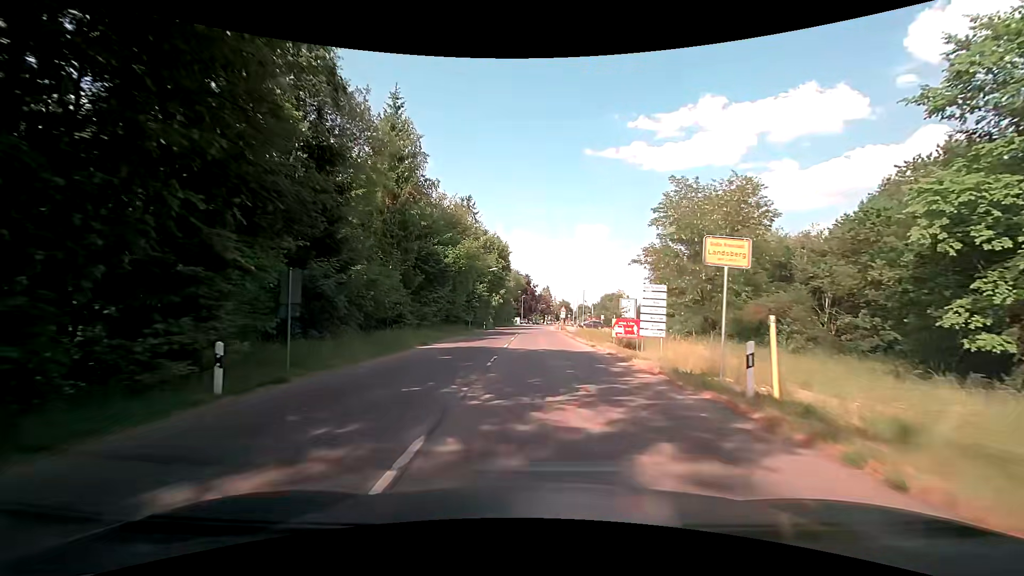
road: tertiary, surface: asphalt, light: Day
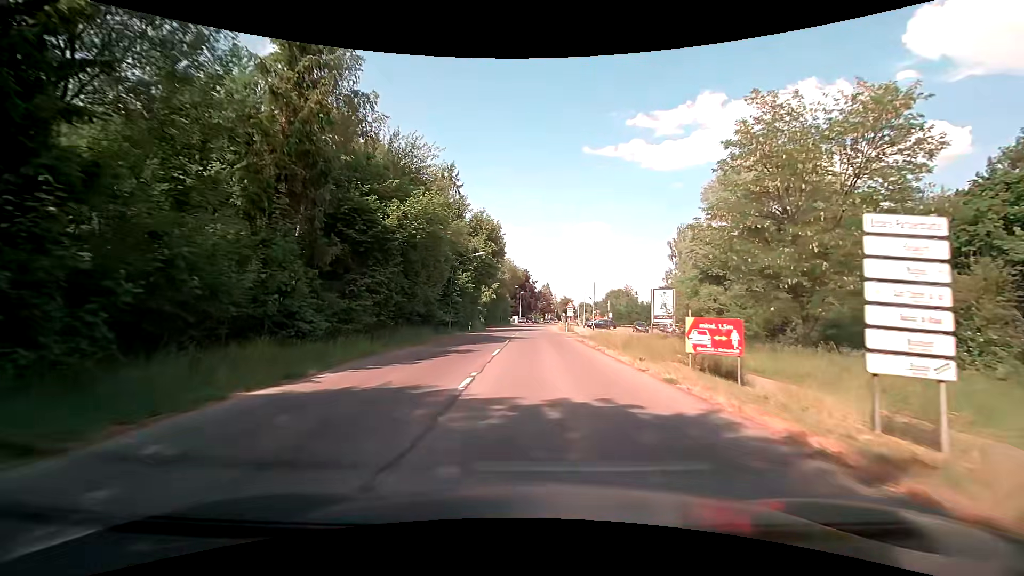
(0.0, +13.8) m; -1°
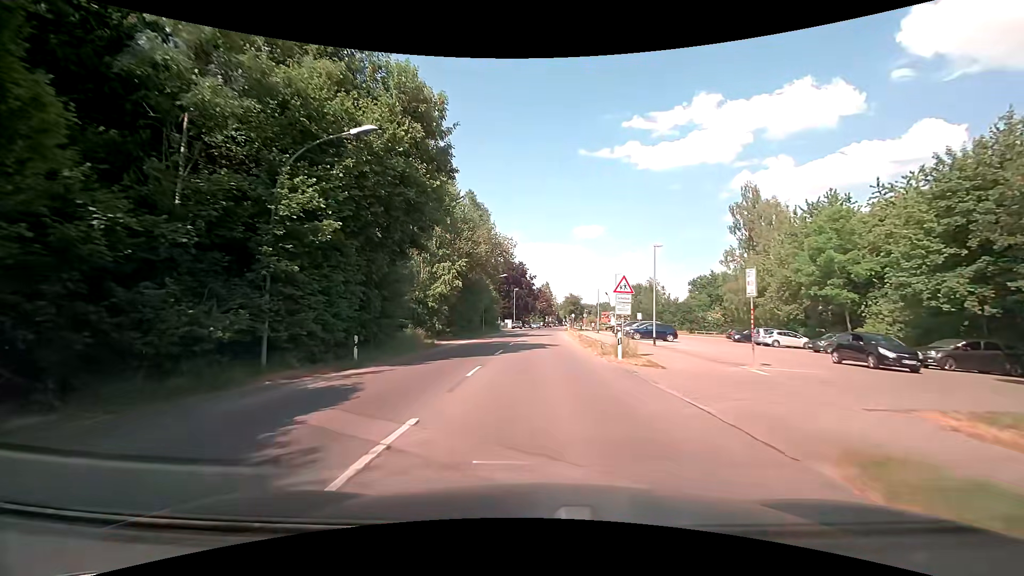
(+0.3, +31.9) m; 0°
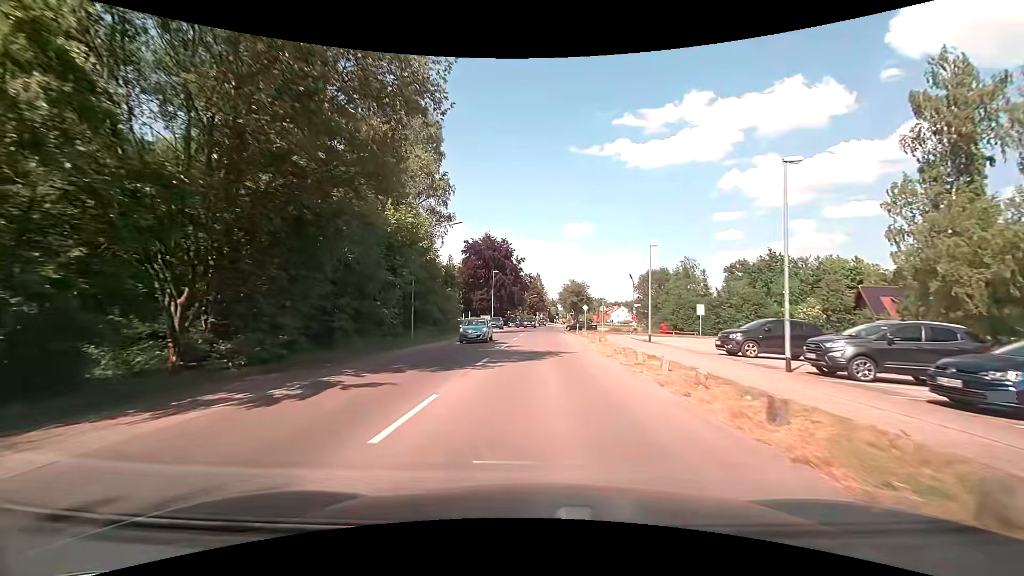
(+0.4, +33.6) m; +1°
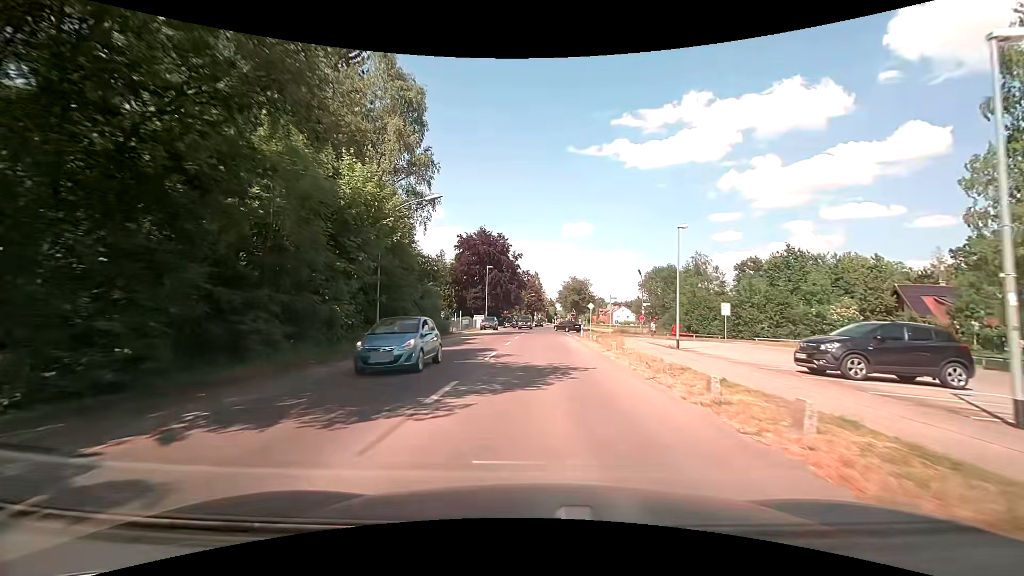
(0.0, +6.5) m; 0°
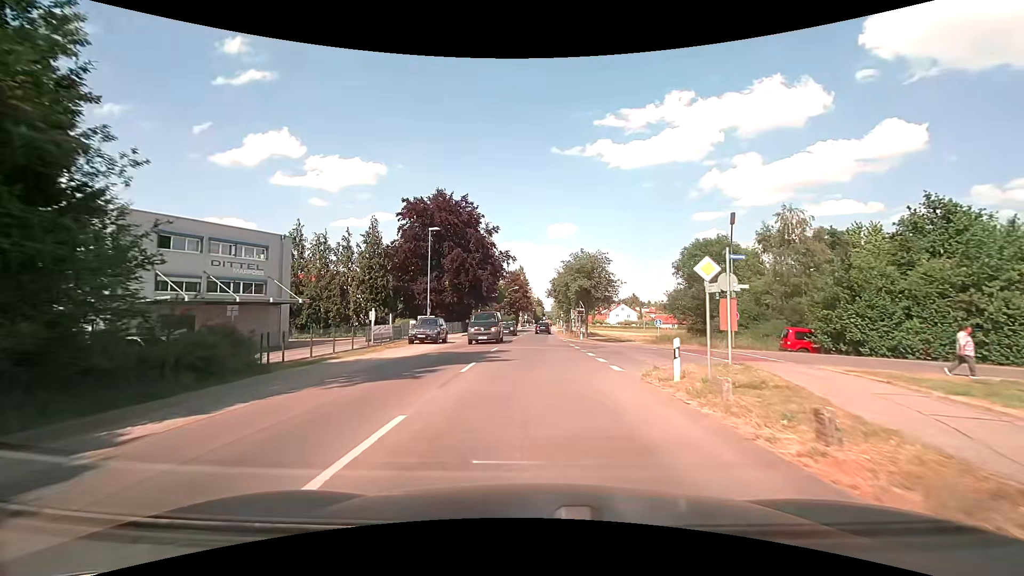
(+0.5, +30.4) m; +2°
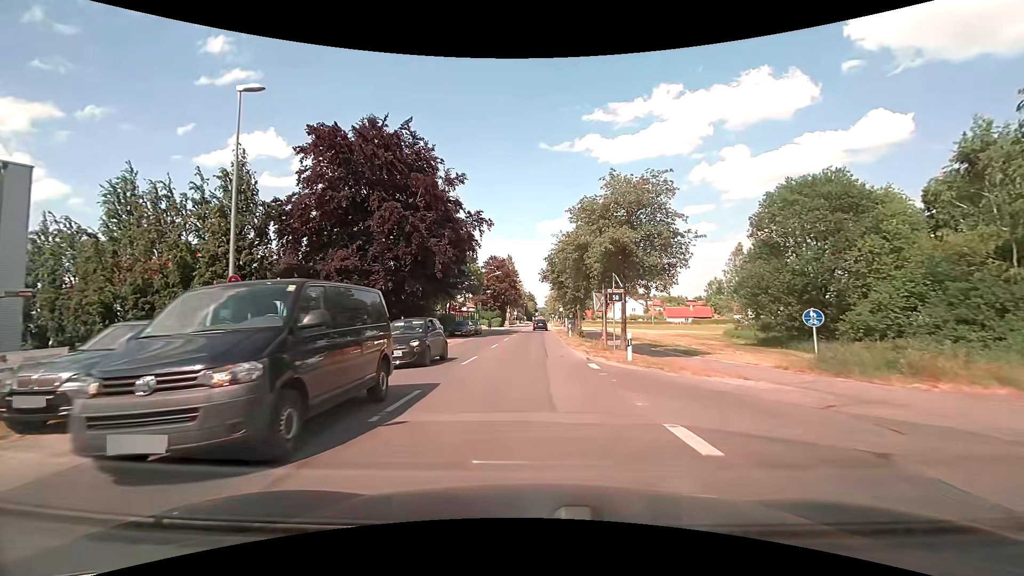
(+0.2, +24.0) m; +1°
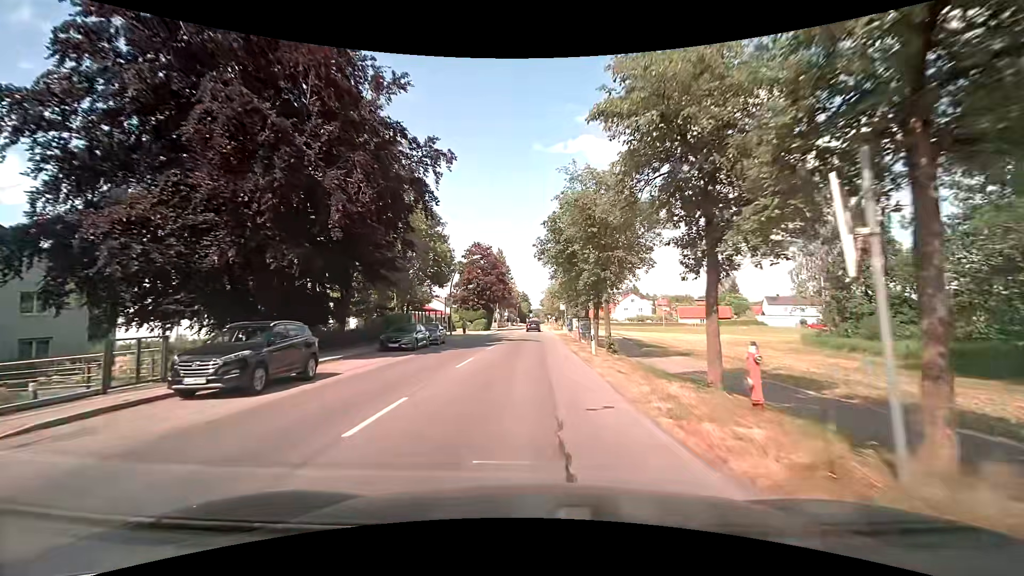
(0.0, +18.6) m; 0°
(0, +10) (0, +20) (0, +30) (0, +40) (0, +50) (+1, +60) (+1, +70) (+1, +80) (+1, +90) (+1, +100) m
